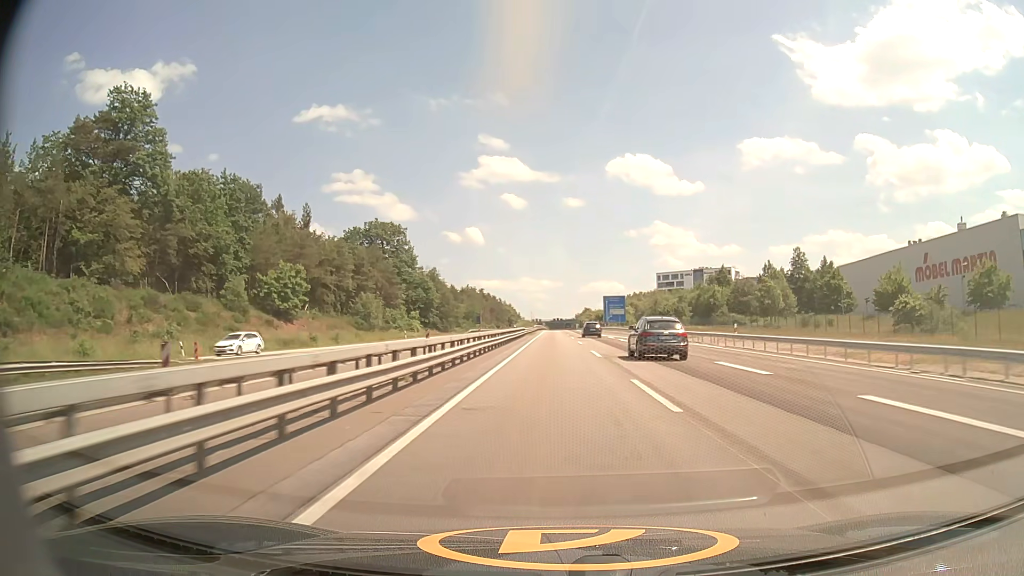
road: motorway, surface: asphalt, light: Day
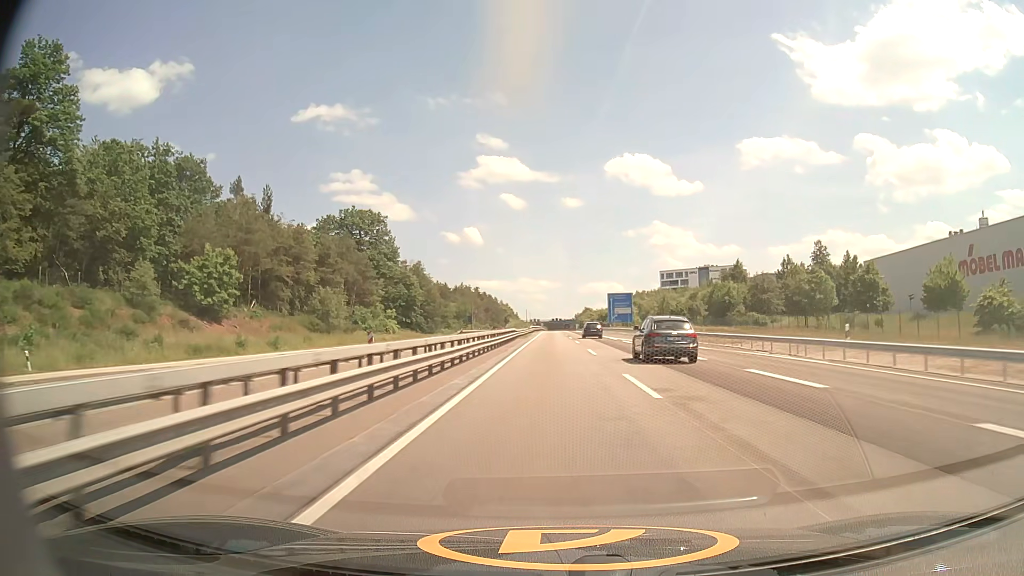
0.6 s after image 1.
(0.0, +15.9) m; 0°
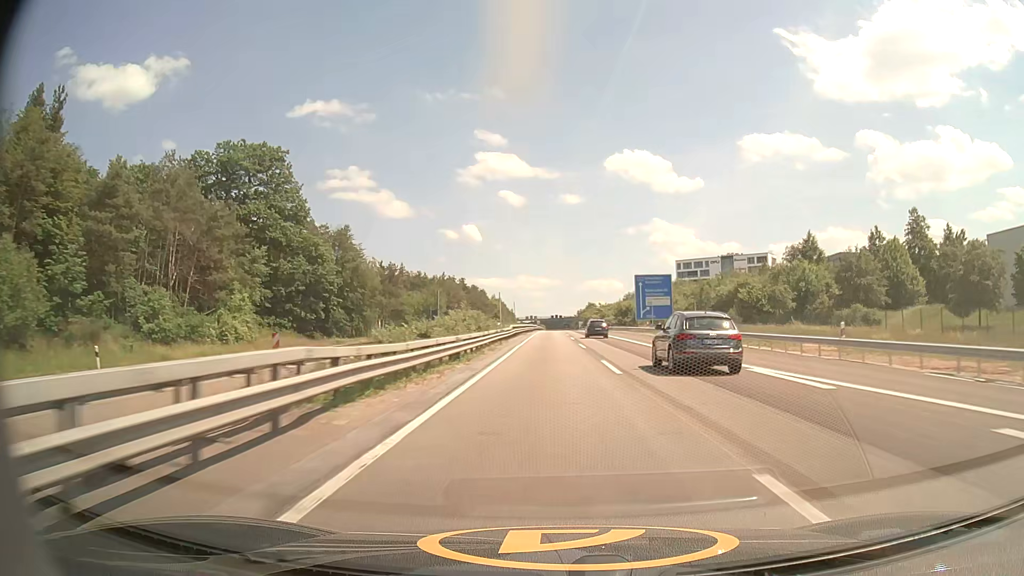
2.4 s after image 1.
(0.0, +48.0) m; 0°
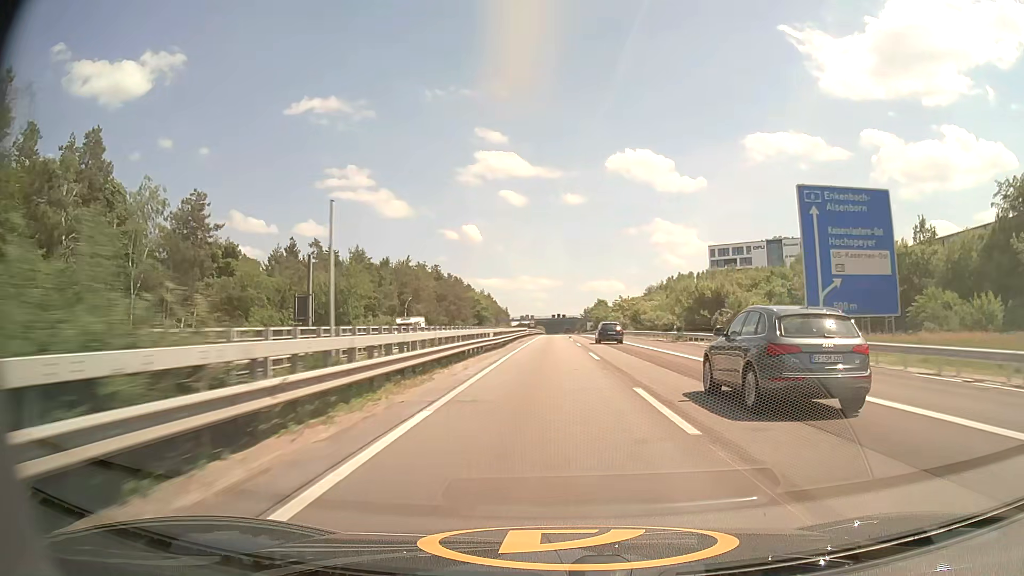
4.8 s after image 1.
(0.0, +63.0) m; 0°
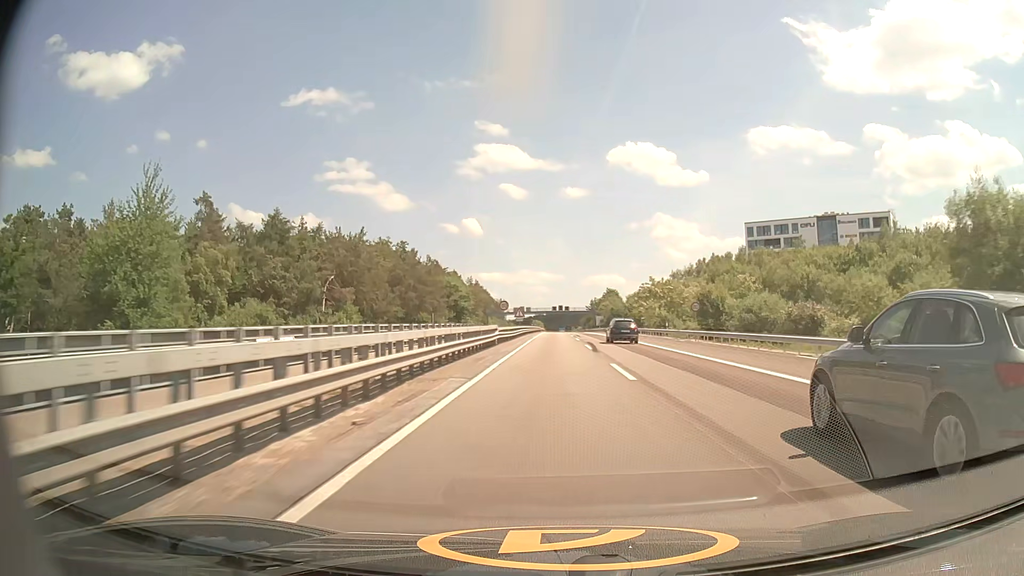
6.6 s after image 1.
(0.0, +46.1) m; 0°
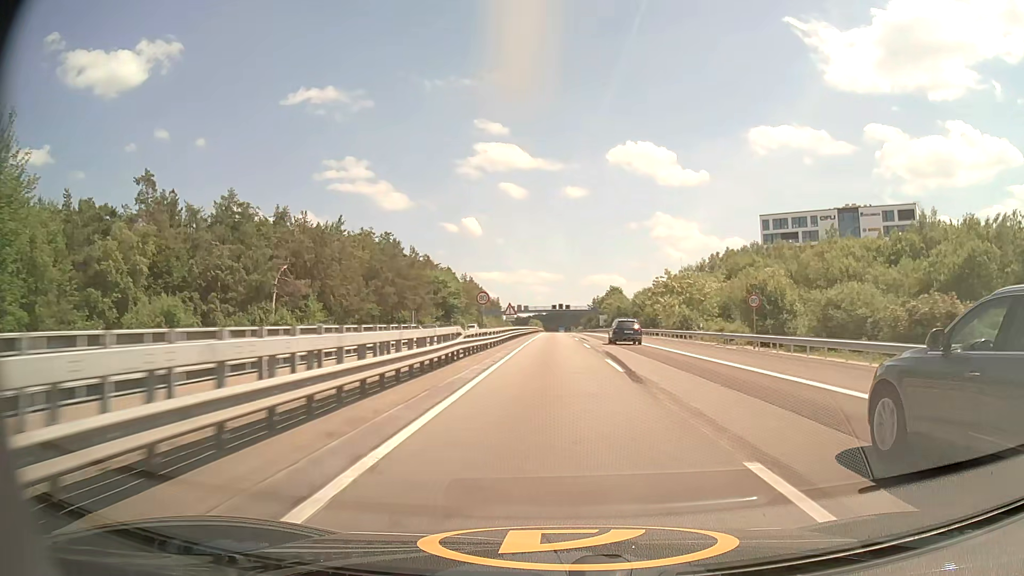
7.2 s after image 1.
(0.0, +14.9) m; 0°
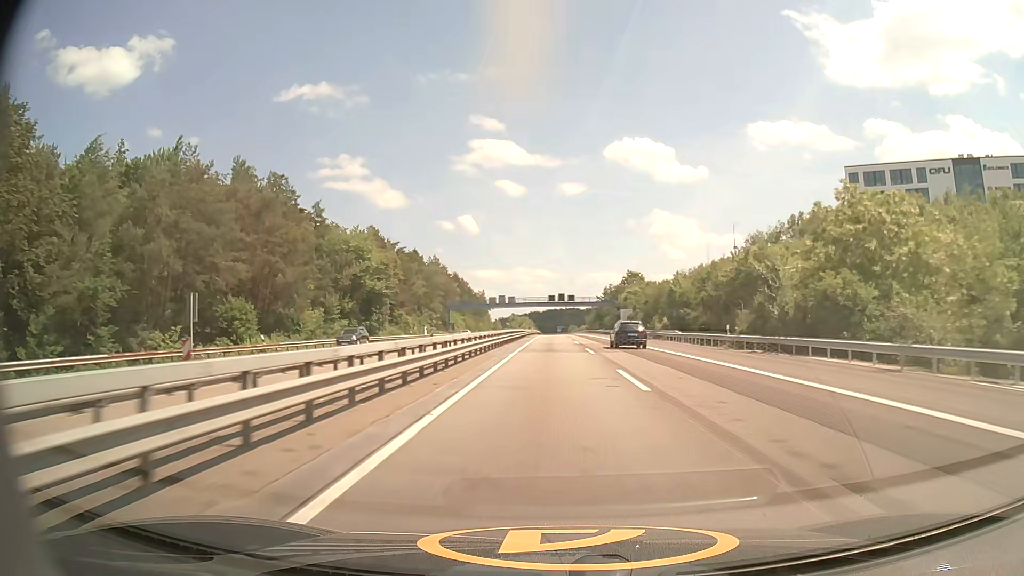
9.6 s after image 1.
(+0.1, +58.2) m; 0°
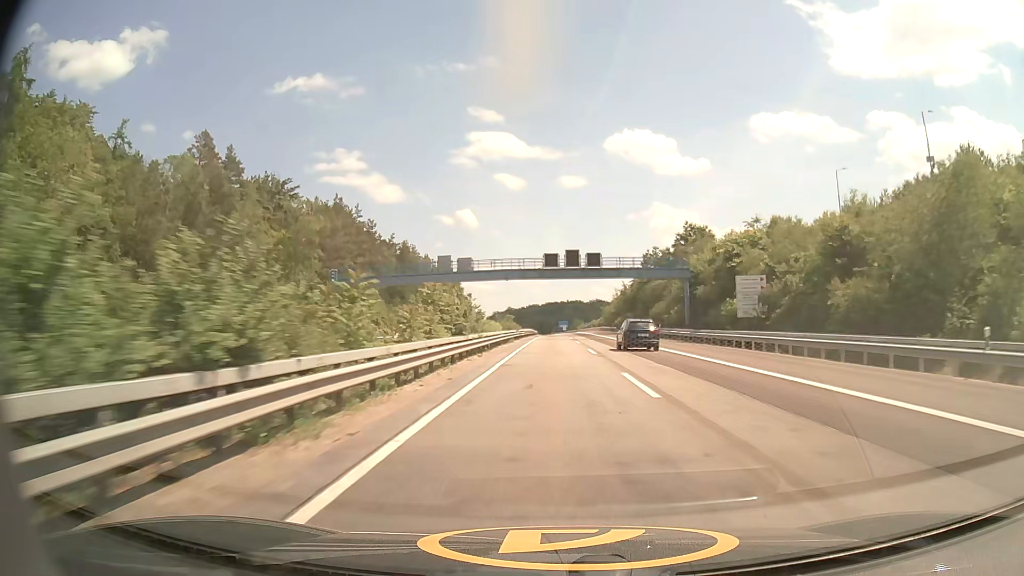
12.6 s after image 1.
(+0.1, +72.7) m; 0°
(0, +10) (0, +20) (0, +30) (0, +40) (0, +50) (0, +60) (0, +70) (0, +80) (0, +90) (0, +100) m
